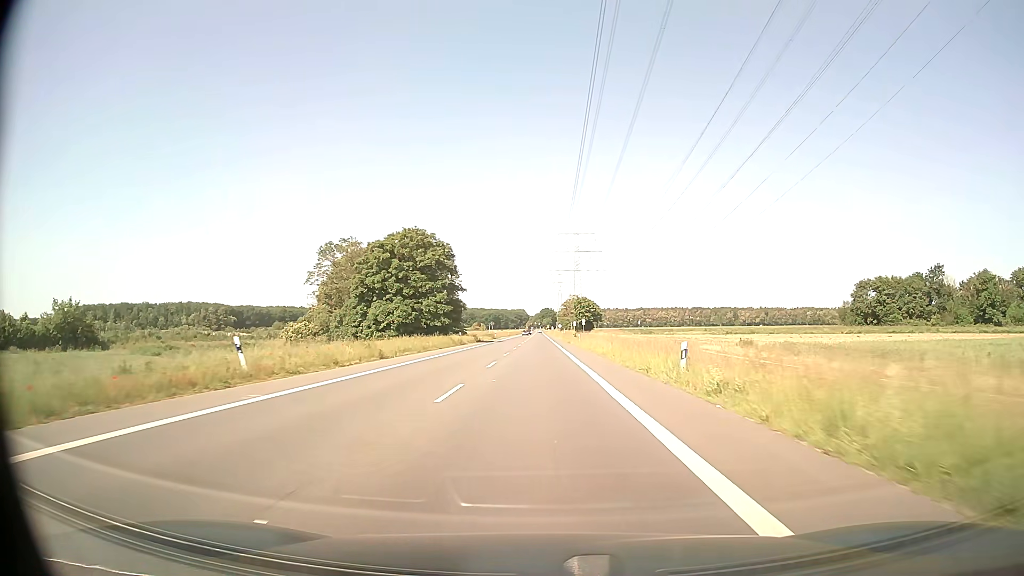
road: secondary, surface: asphalt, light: Day
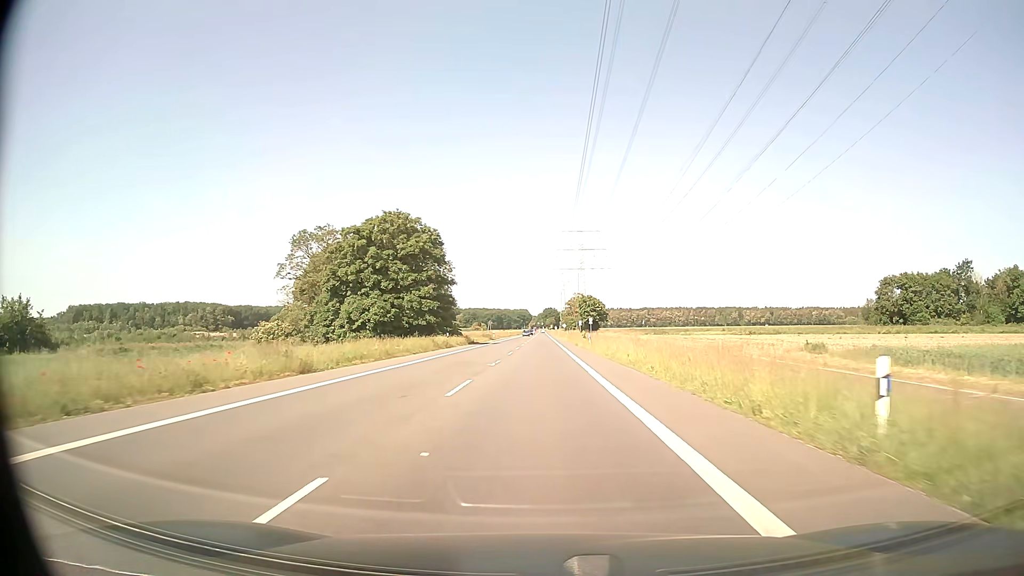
(0.0, +10.7) m; 0°
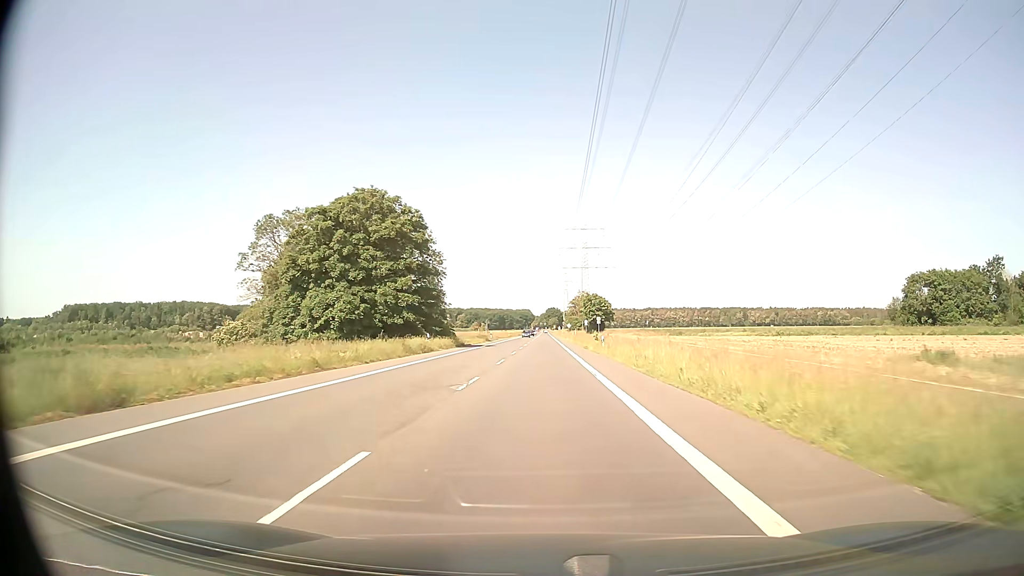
(0.0, +10.7) m; 0°
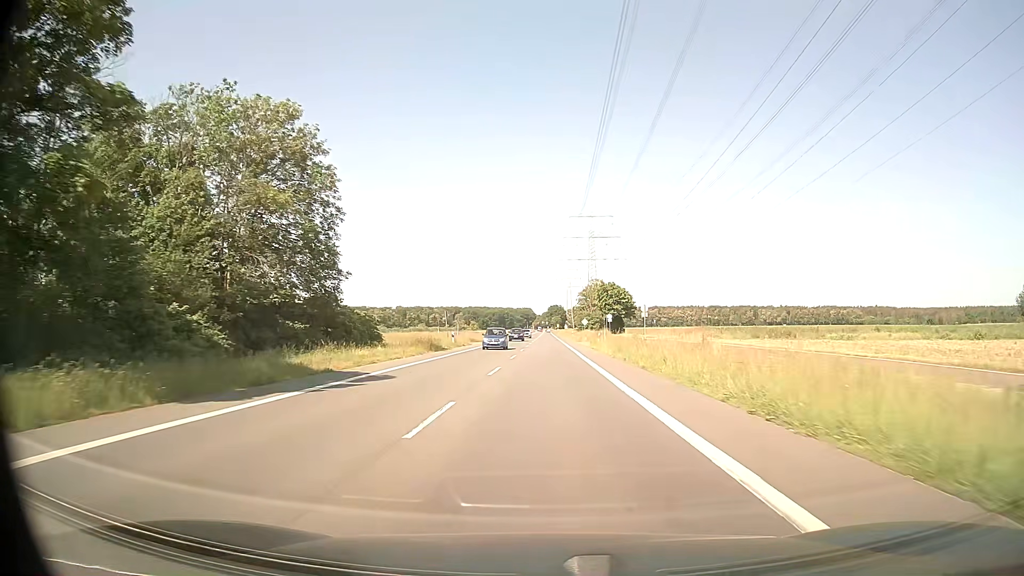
(-0.1, +42.9) m; 0°
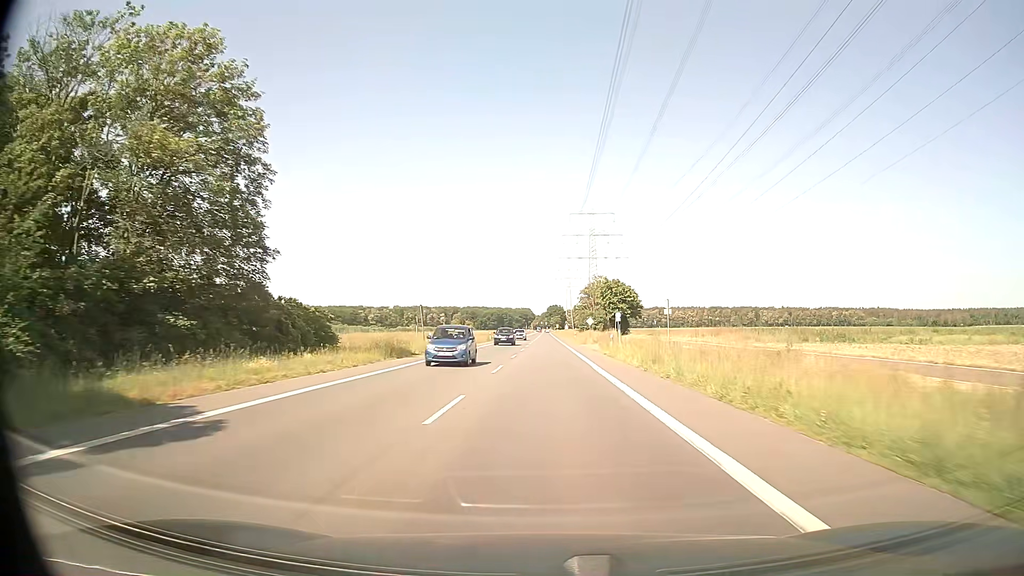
(0.0, +10.7) m; 0°
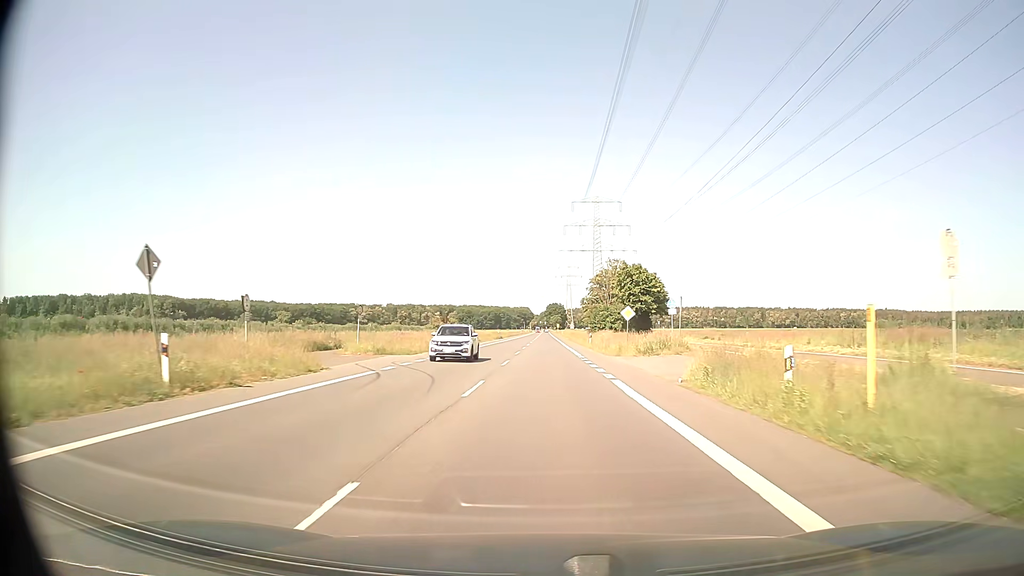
(0.0, +32.2) m; 0°
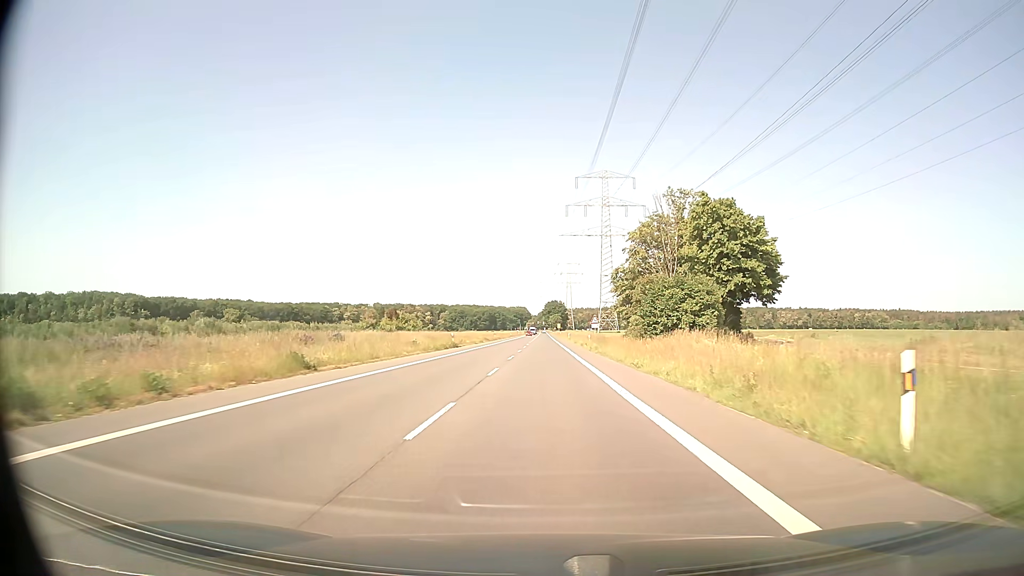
(+0.2, +53.6) m; 0°
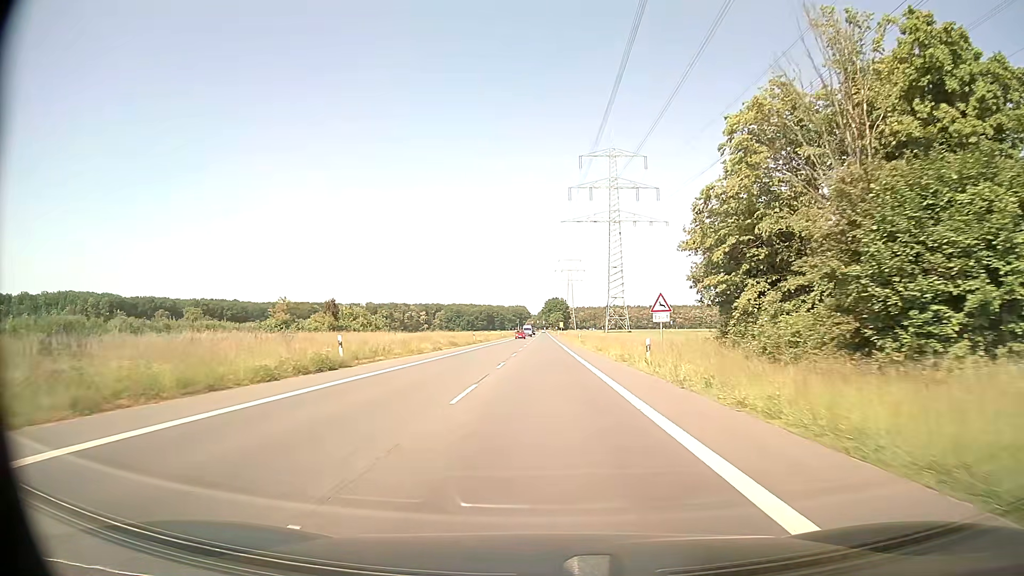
(0.0, +32.2) m; 0°
(0, +10) (0, +20) (0, +30) (0, +40) (0, +50) (0, +60) (0, +70) (0, +80) (0, +90) (0, +100) m
